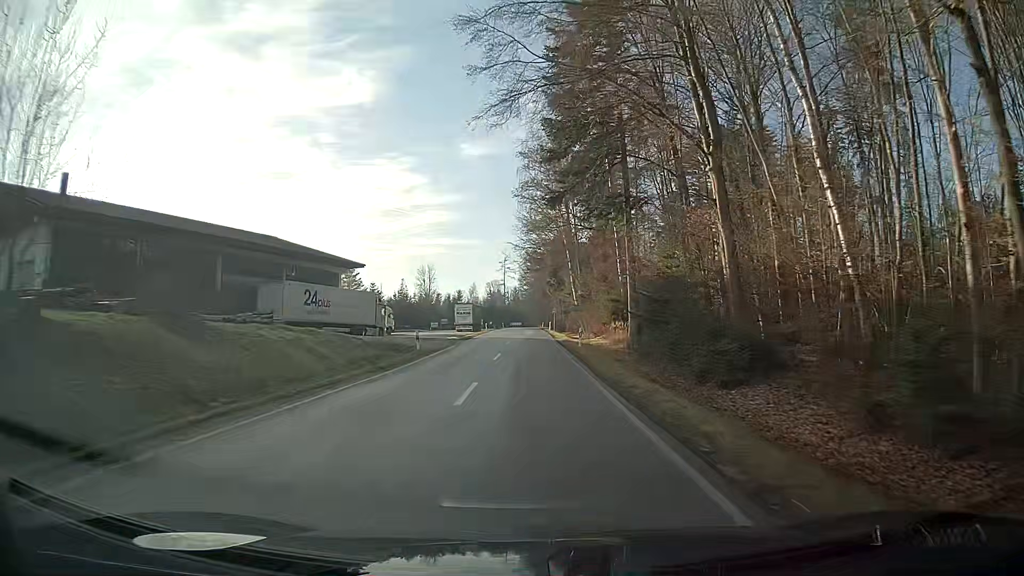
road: tertiary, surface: asphalt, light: Day
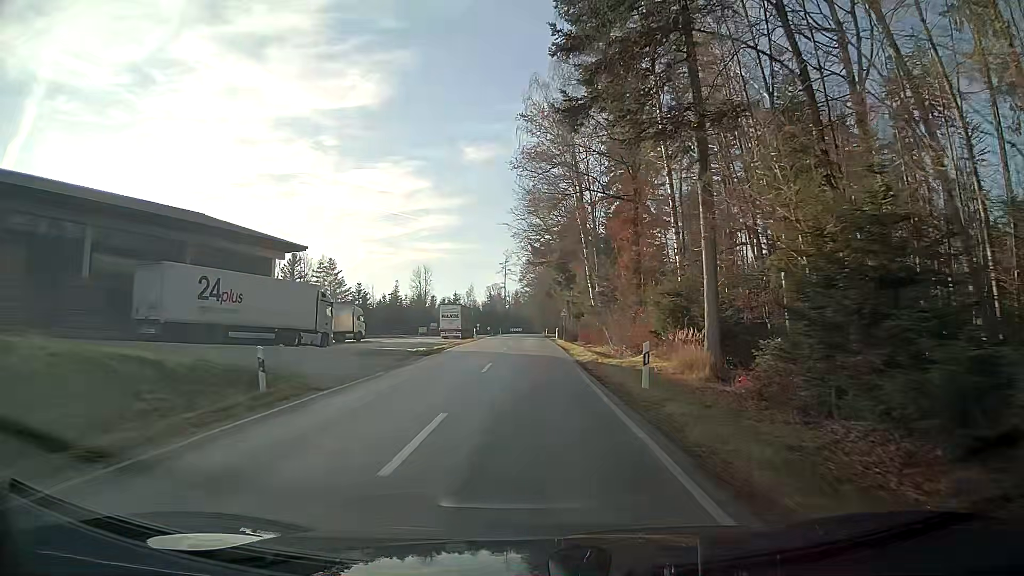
(0.0, +17.5) m; +1°
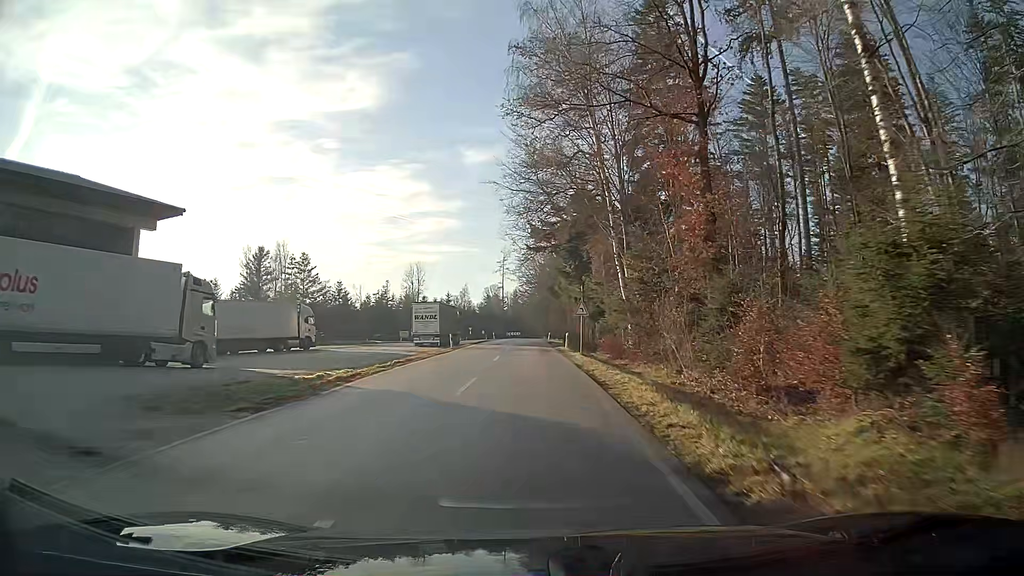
(0.0, +17.8) m; 0°
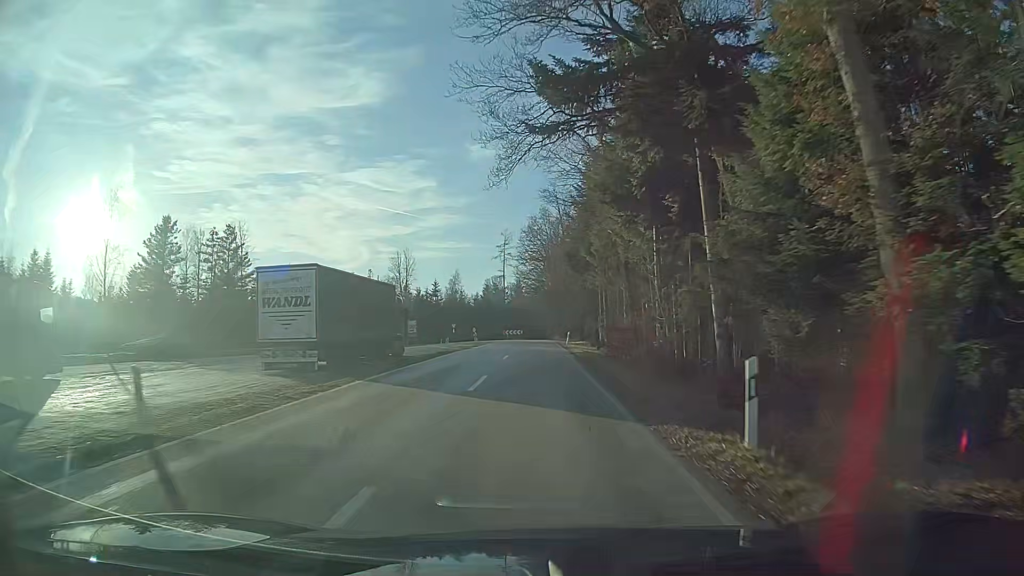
(0.0, +35.8) m; 0°
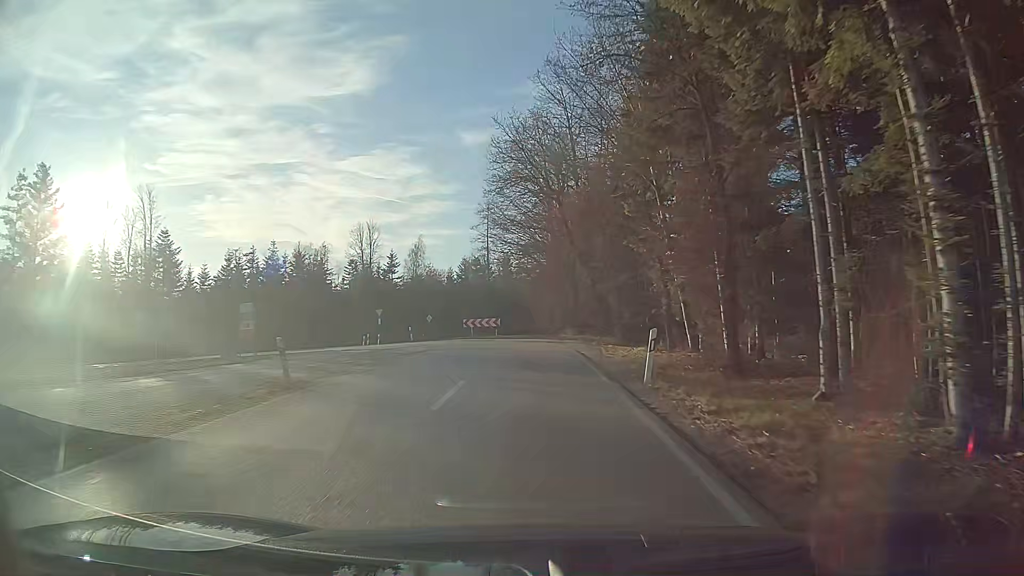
(+0.2, +40.6) m; 0°
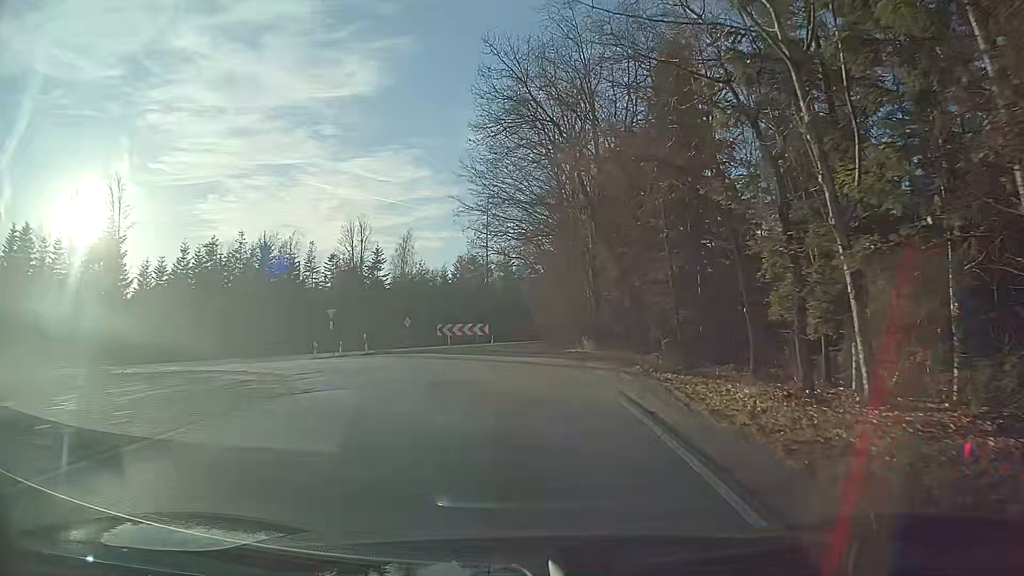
(-0.1, +12.7) m; -1°
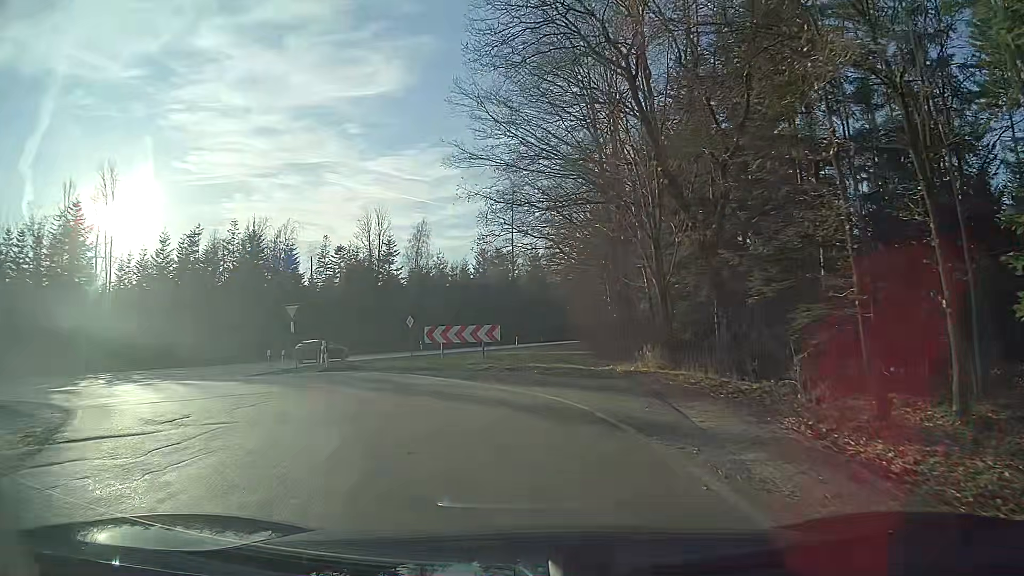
(-0.3, +10.2) m; -4°
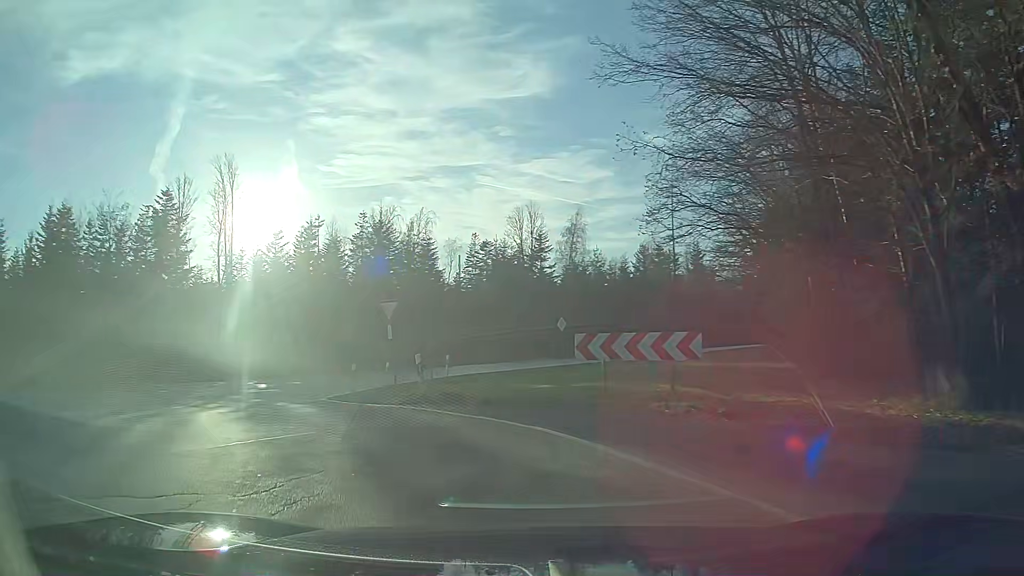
(-1.0, +8.1) m; -16°
